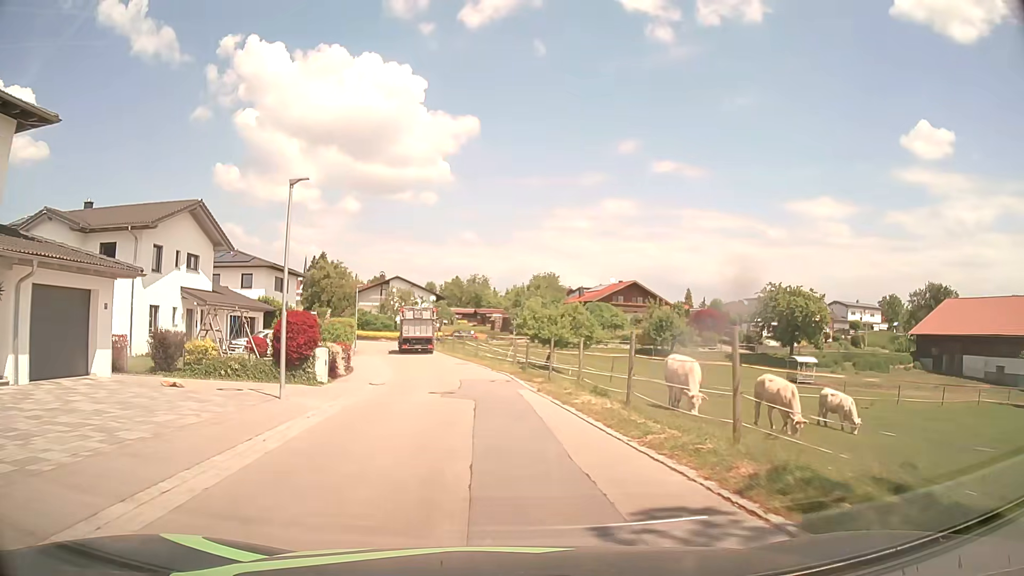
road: residential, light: Day
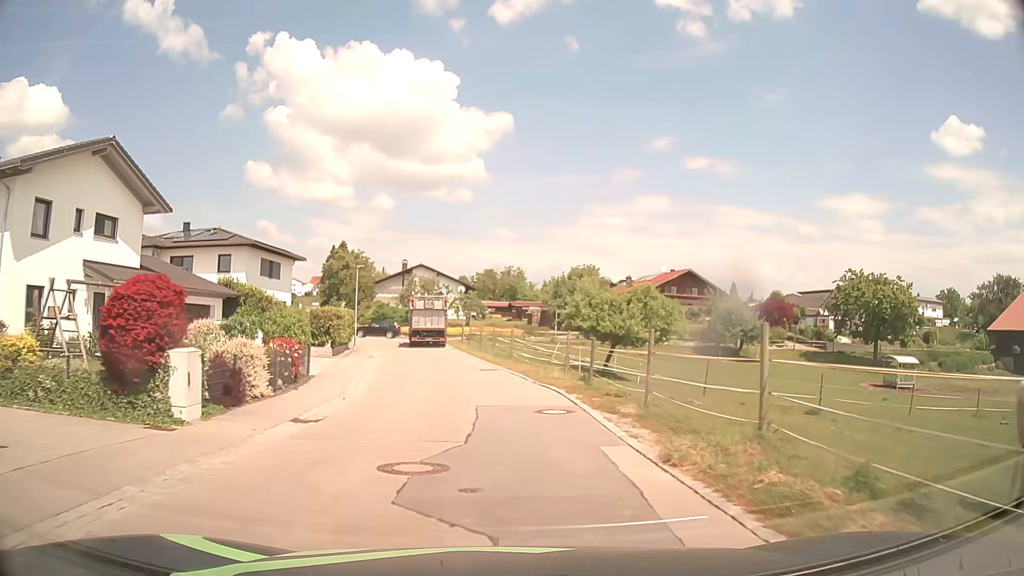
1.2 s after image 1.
(-0.2, +11.8) m; -2°
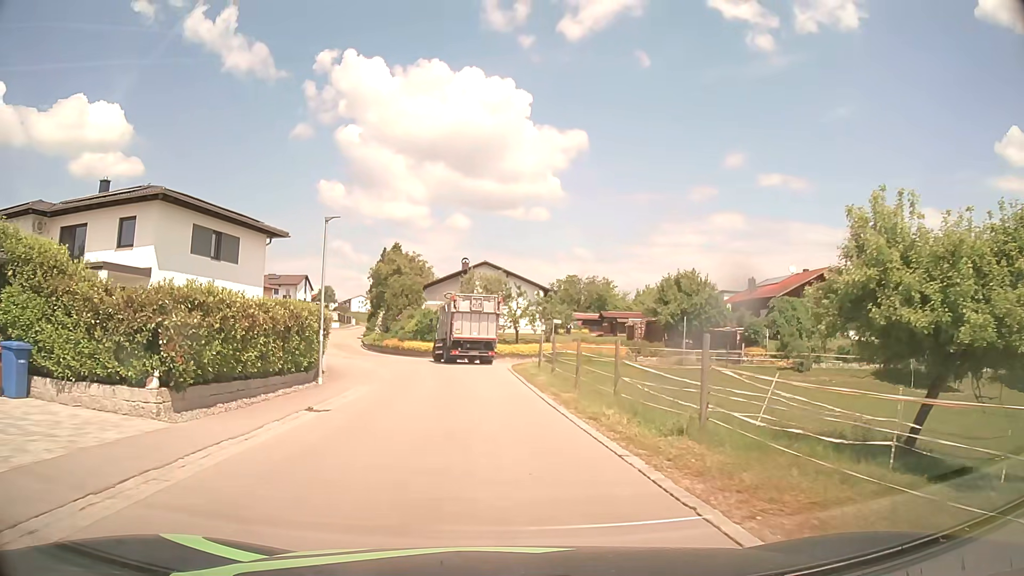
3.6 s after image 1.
(-1.1, +21.3) m; -7°
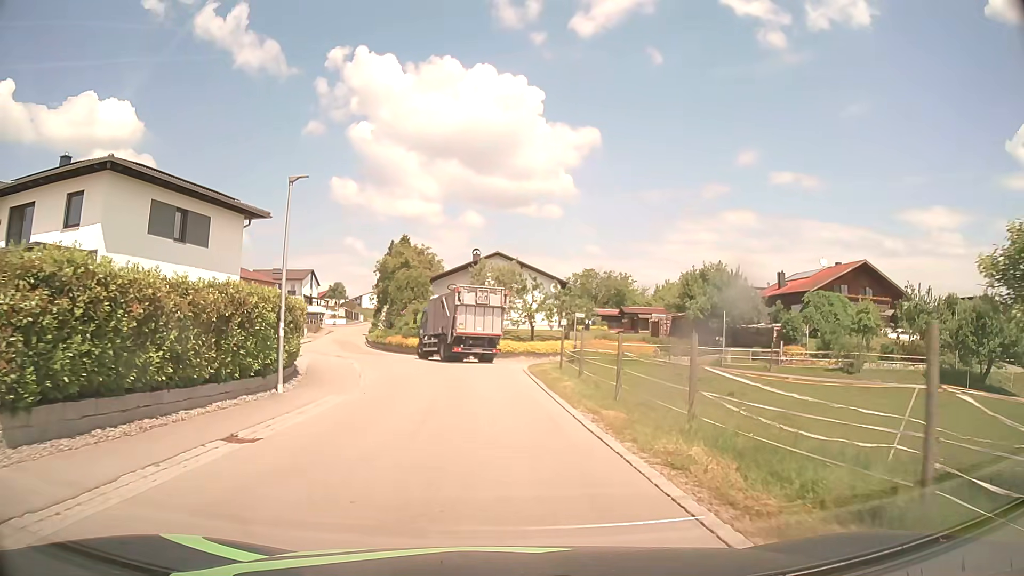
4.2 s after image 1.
(0.0, +4.9) m; 0°
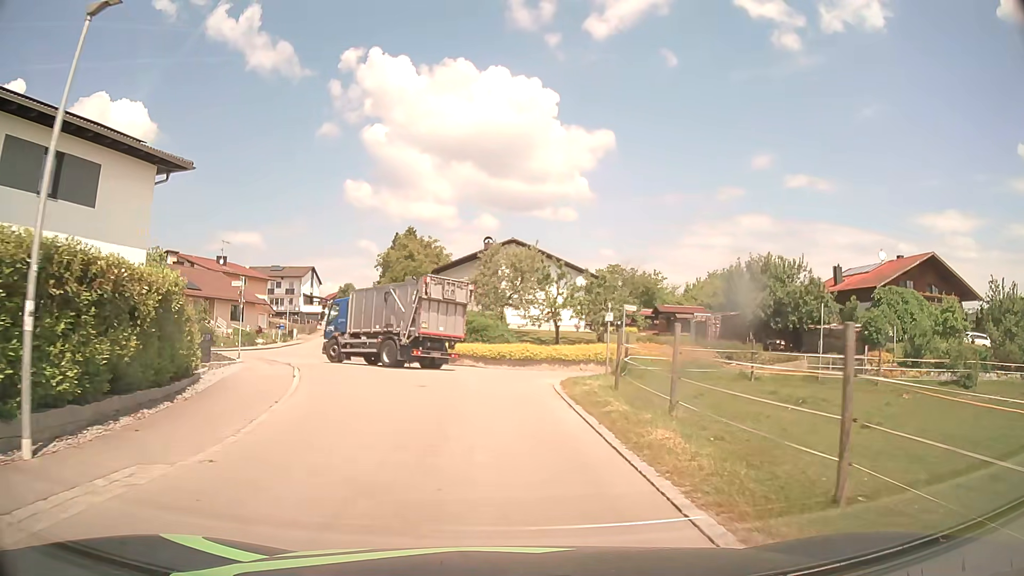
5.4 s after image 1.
(-0.2, +9.7) m; -2°
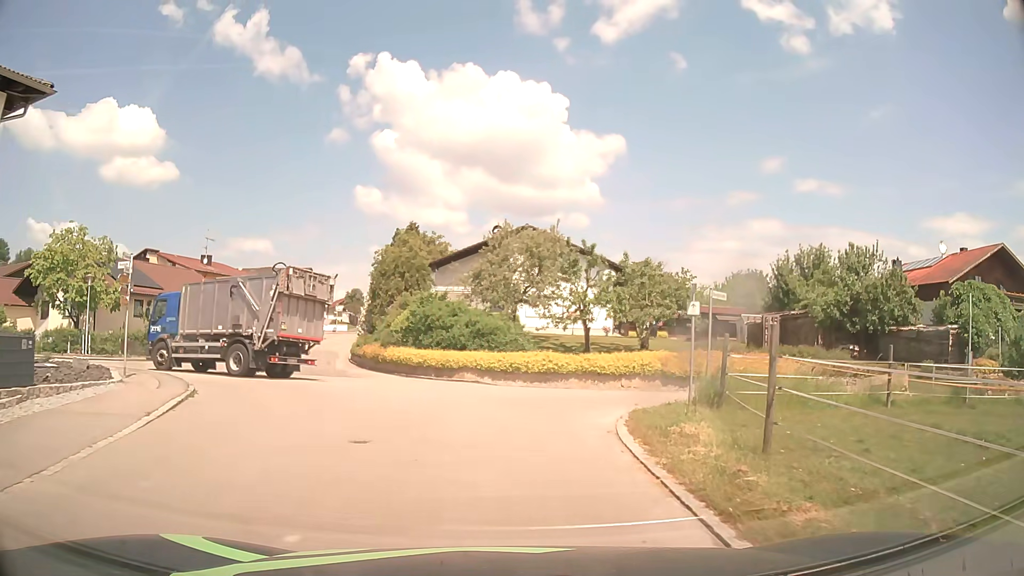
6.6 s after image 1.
(0.0, +8.5) m; 0°
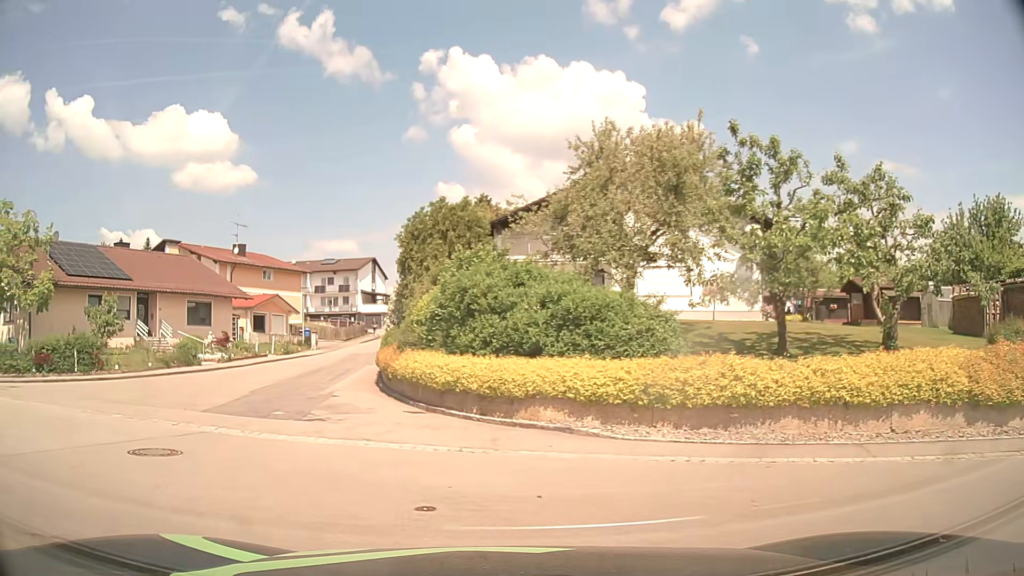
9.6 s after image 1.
(-0.4, +13.9) m; -8°
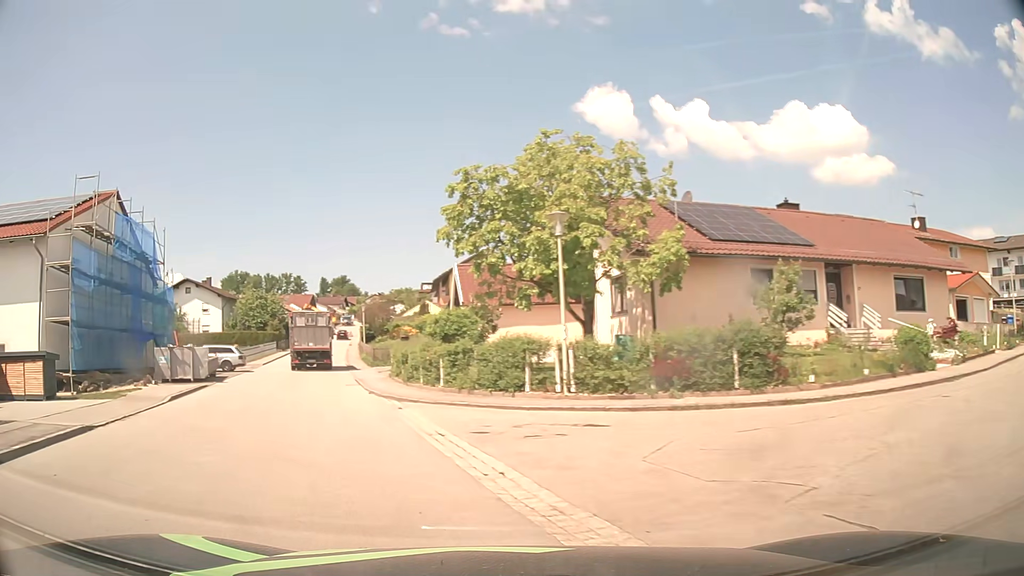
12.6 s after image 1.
(-5.7, +10.4) m; -57°
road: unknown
(-2, +10) (-5, +19) (-8, +29) (-11, +39) (-13, +48) (-15, +58) (-18, +68) (-20, +77) (-22, +87) (-24, +97) m
